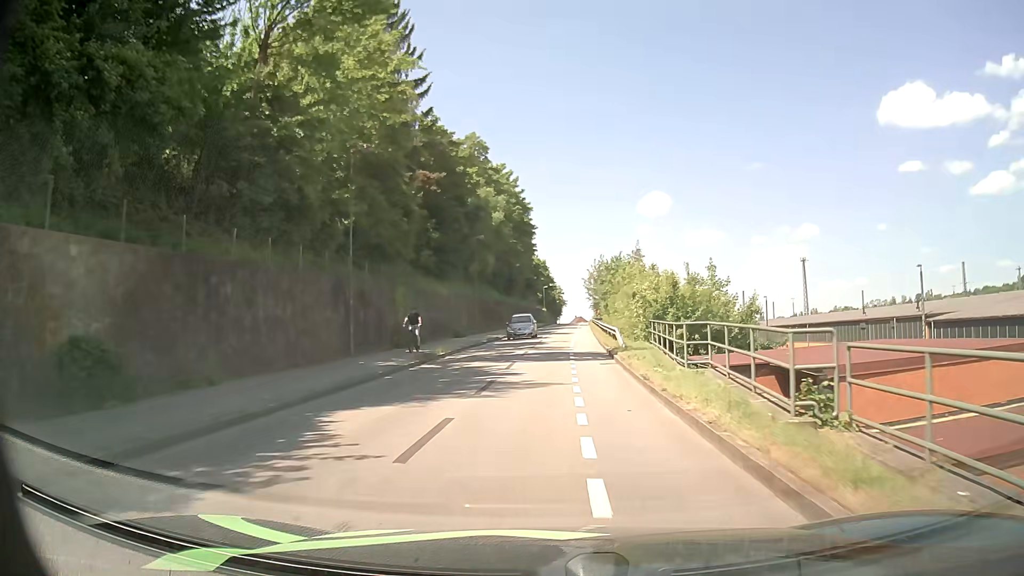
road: residential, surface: asphalt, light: Day
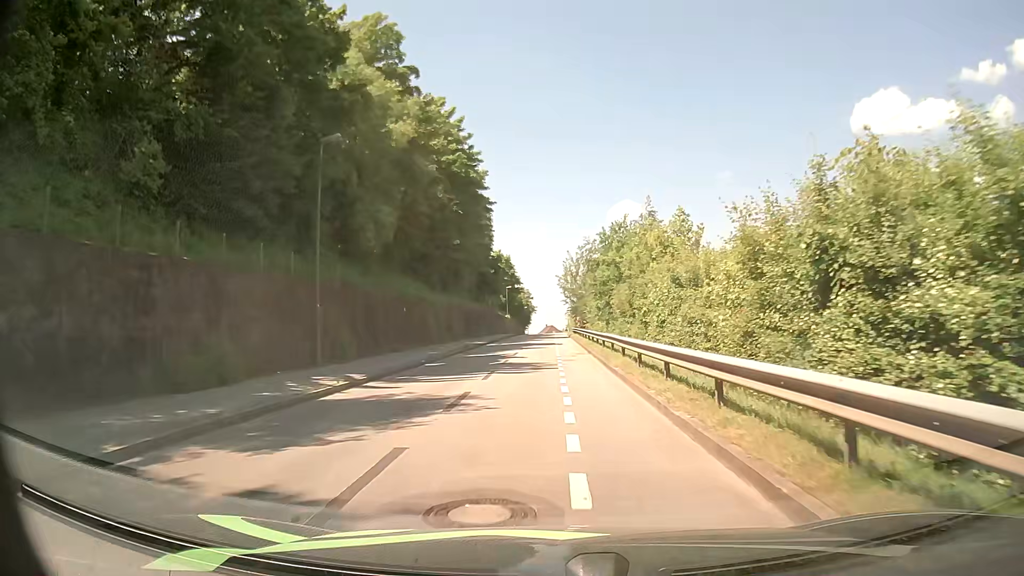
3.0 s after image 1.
(+0.7, +32.2) m; +3°
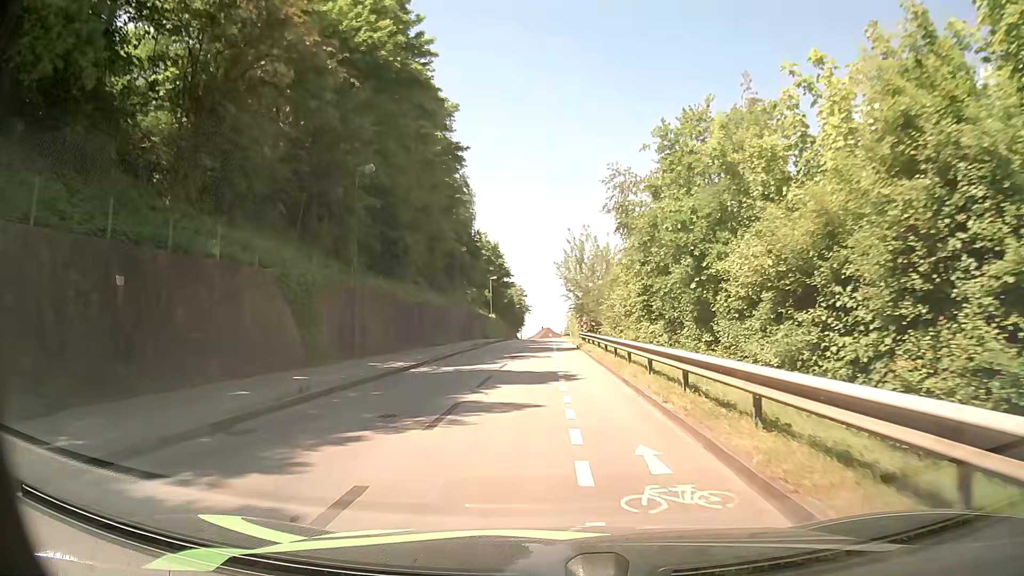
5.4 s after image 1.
(-0.2, +25.7) m; -1°
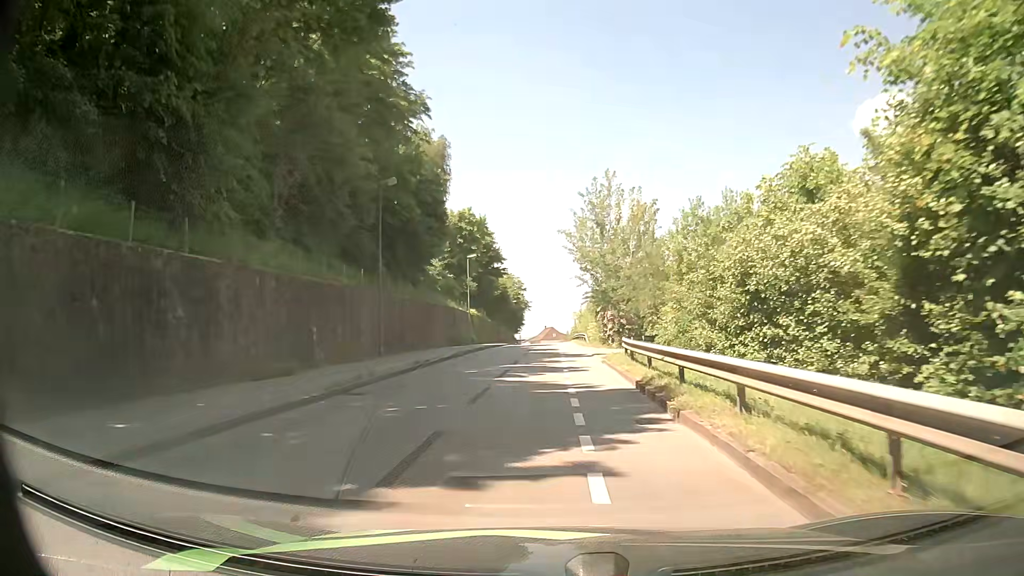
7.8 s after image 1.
(+0.1, +27.2) m; +1°
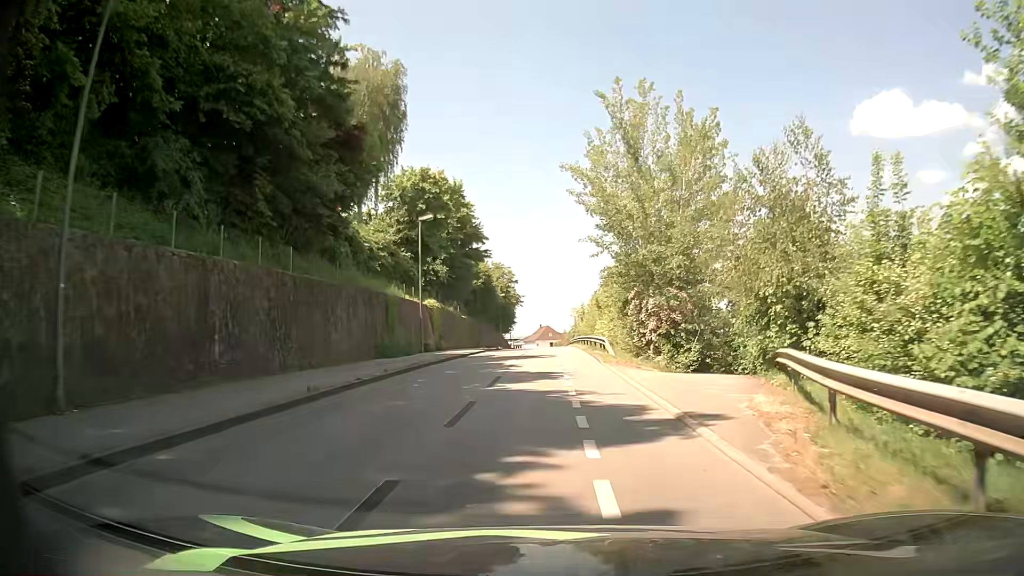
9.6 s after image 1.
(-0.1, +20.9) m; 0°
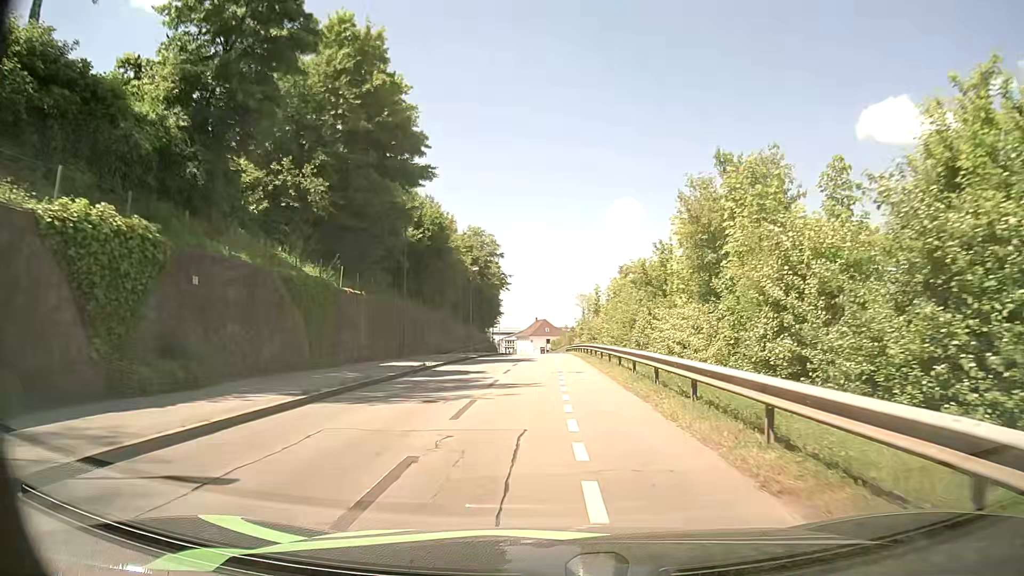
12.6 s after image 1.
(-0.1, +34.6) m; 0°
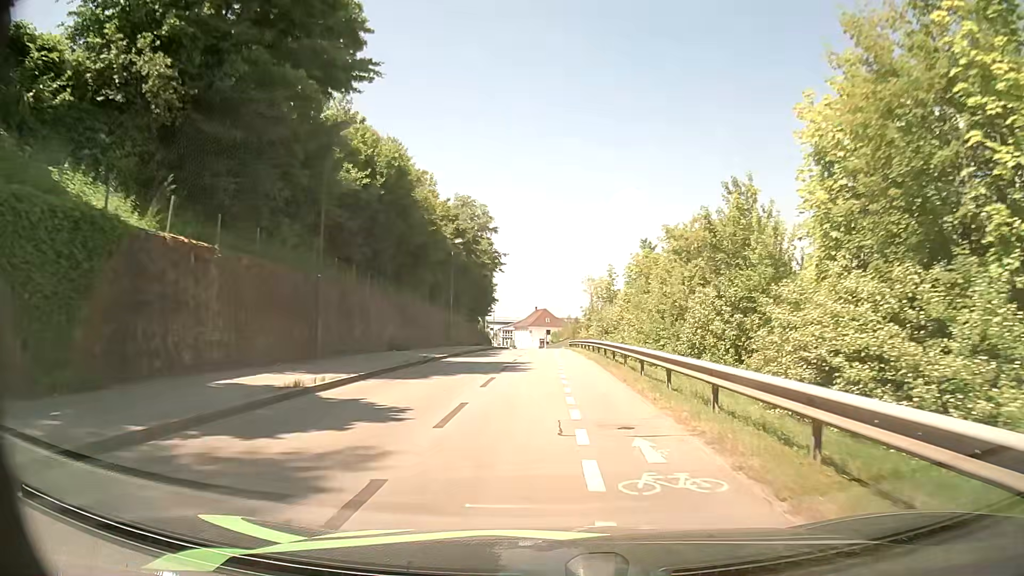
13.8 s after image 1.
(0.0, +13.5) m; 0°
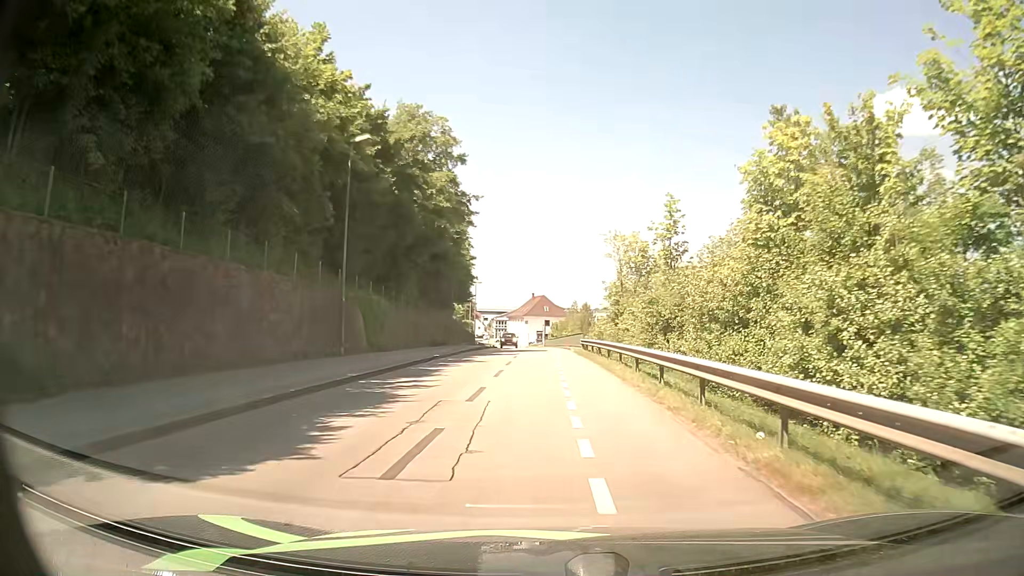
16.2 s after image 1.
(-0.1, +27.0) m; -1°
(0, +10) (0, +20) (0, +30) (0, +40) (0, +50) (0, +60) (-1, +70) (-1, +80) (-1, +90) (-2, +100) m
